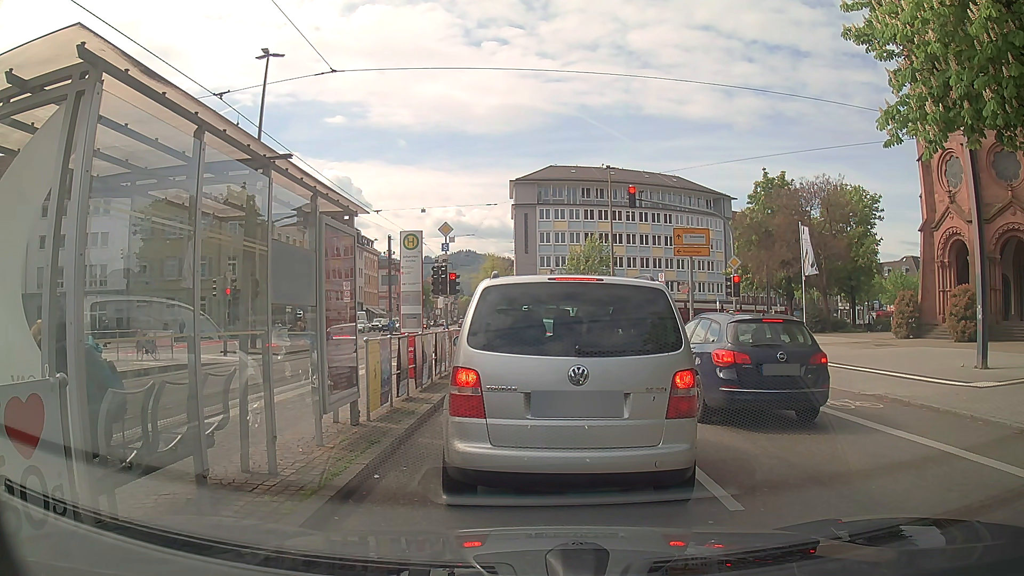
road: secondary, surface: asphalt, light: Day
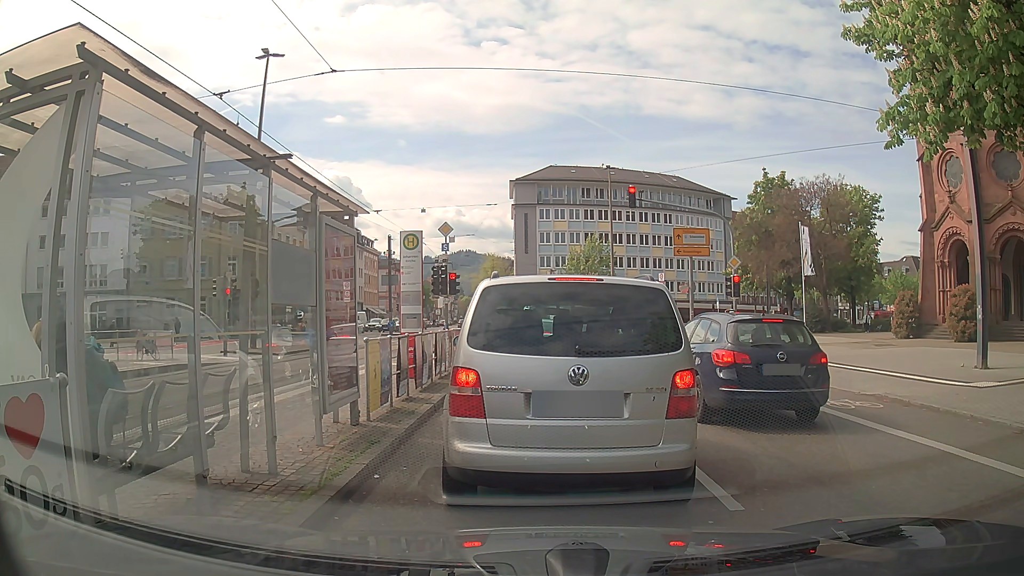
(0.0, 0.0) m; 0°
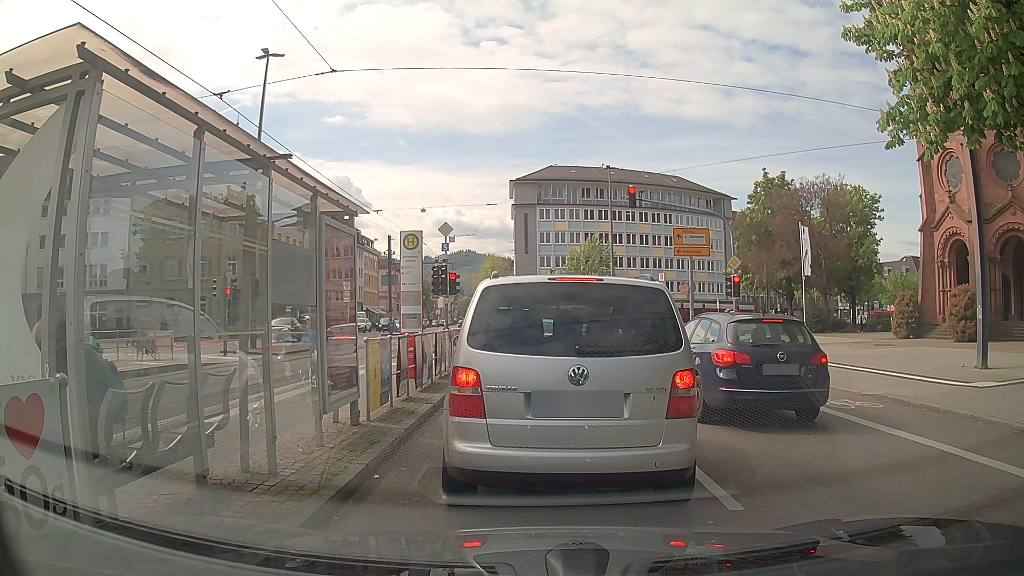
(0.0, 0.0) m; 0°
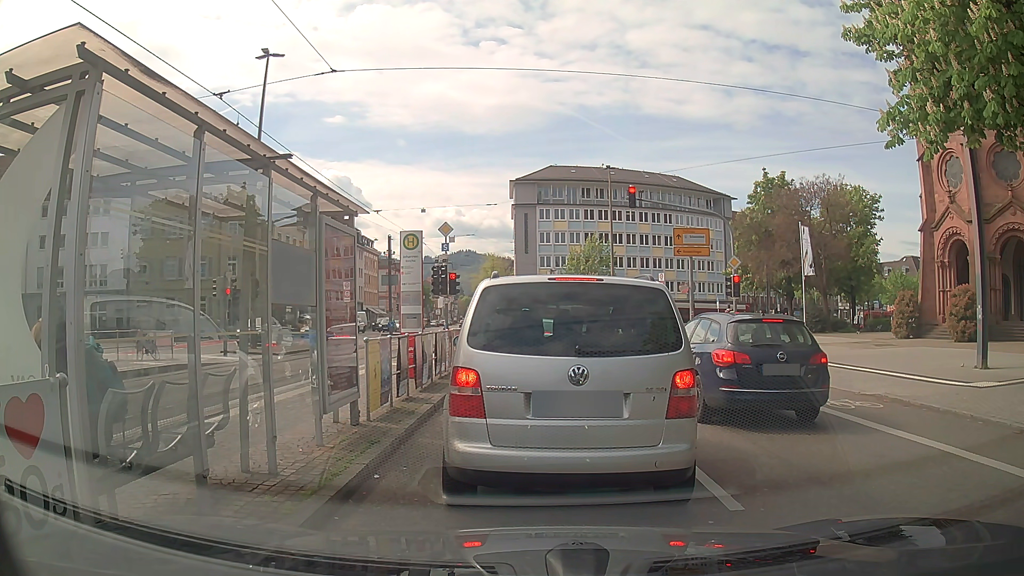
(0.0, 0.0) m; 0°
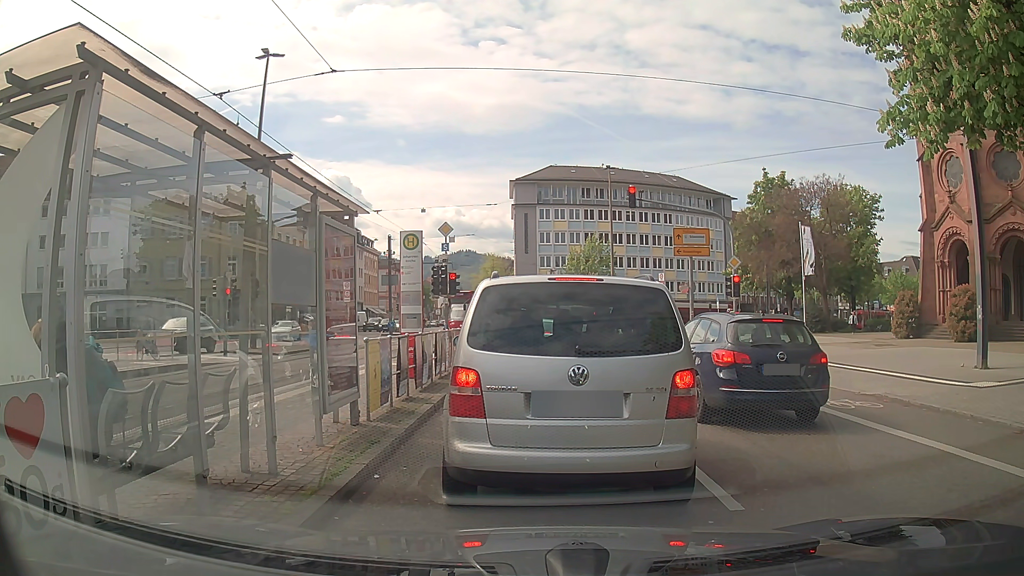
(0.0, 0.0) m; 0°
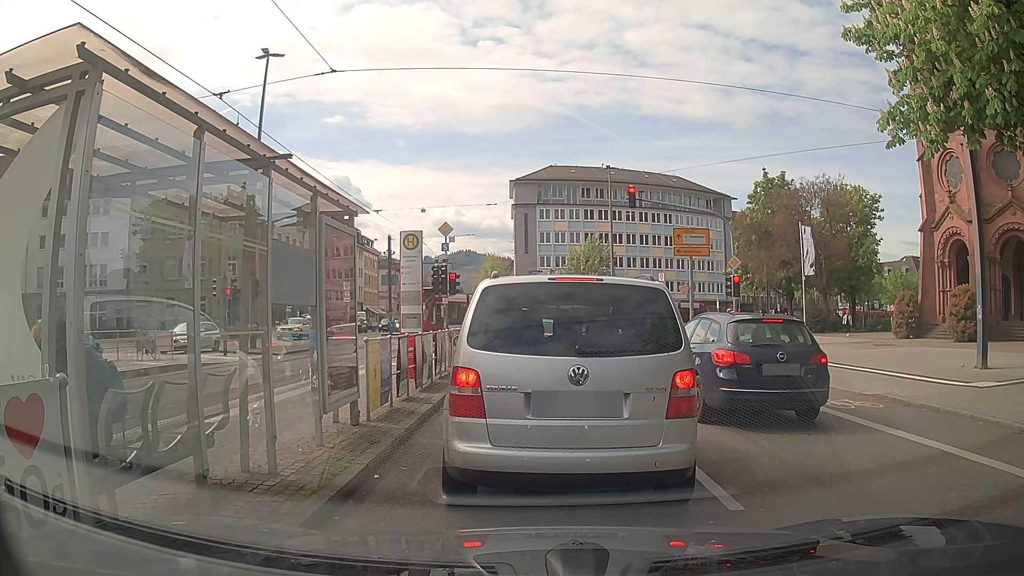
(0.0, 0.0) m; 0°
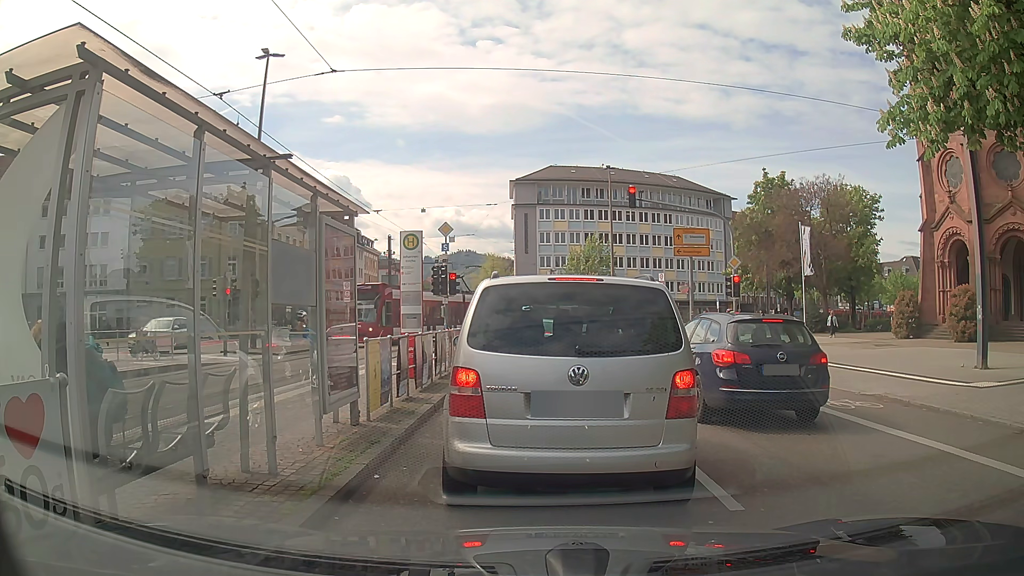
(0.0, 0.0) m; 0°
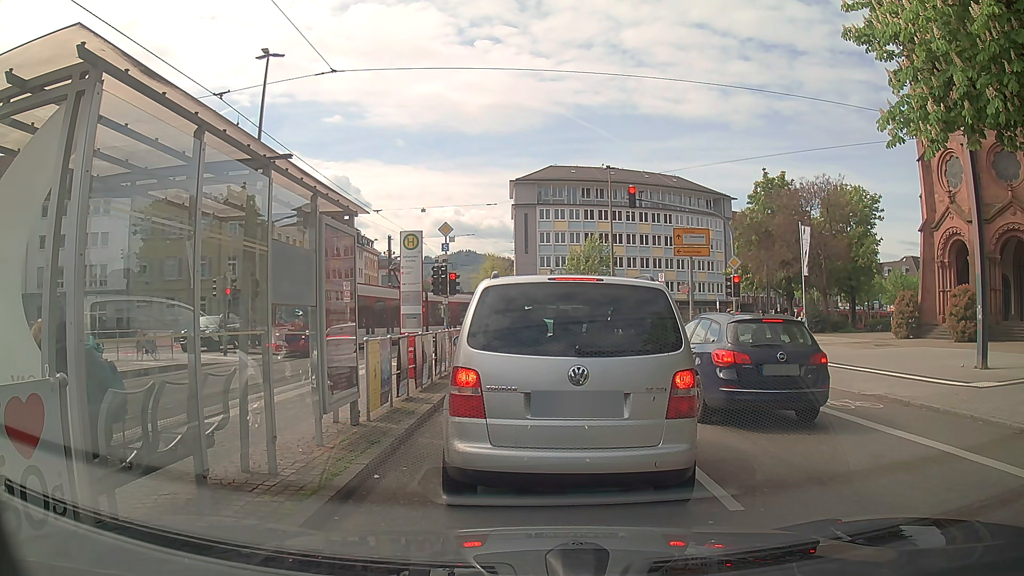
(0.0, 0.0) m; 0°
